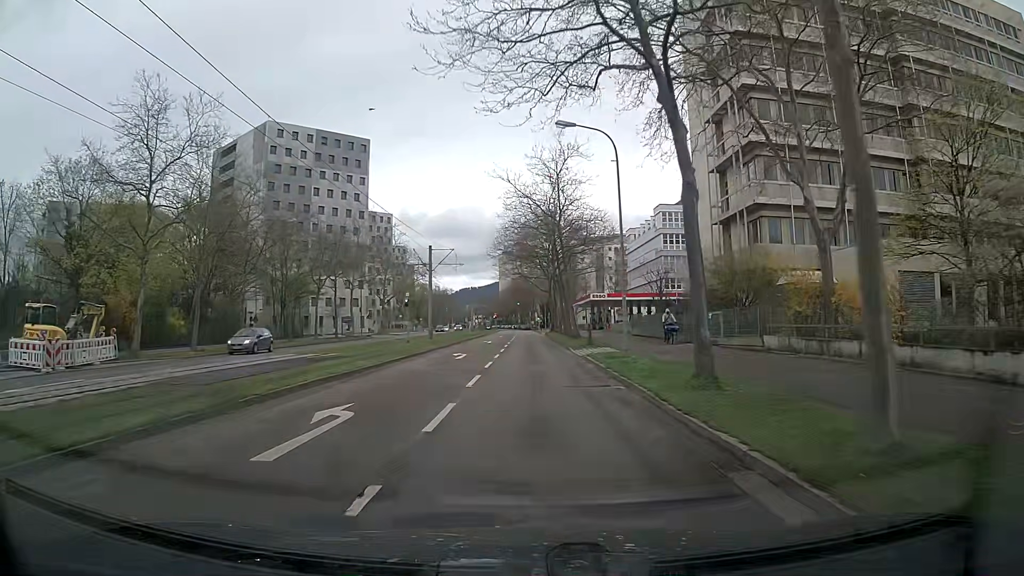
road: tertiary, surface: asphalt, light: Day
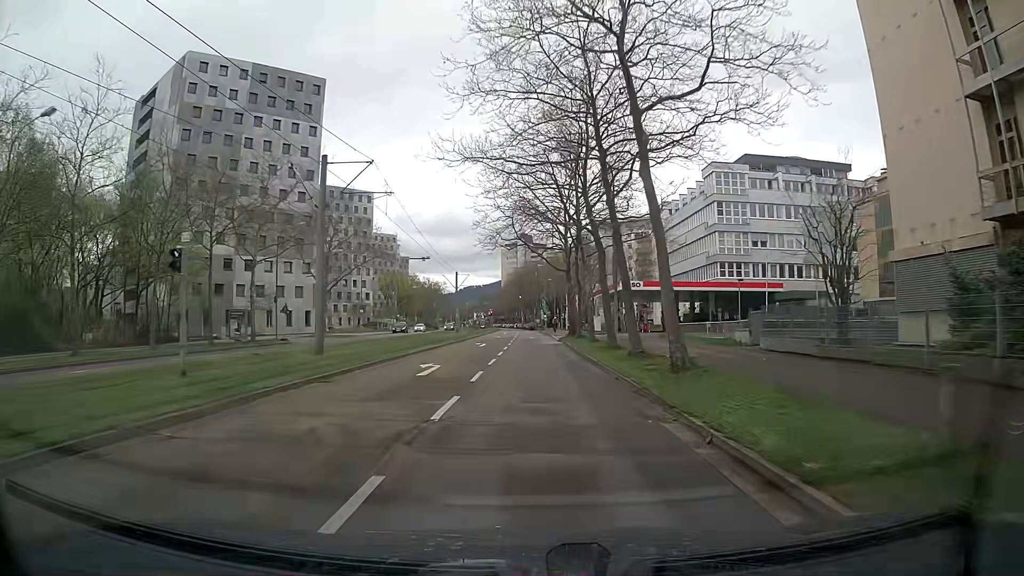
(-0.2, +29.4) m; -1°
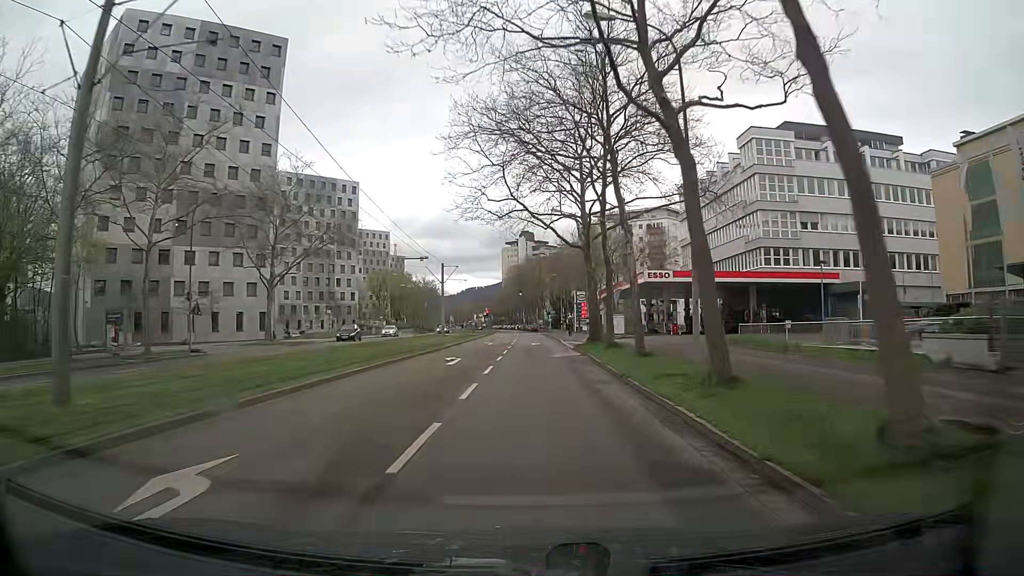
(0.0, +14.9) m; -1°
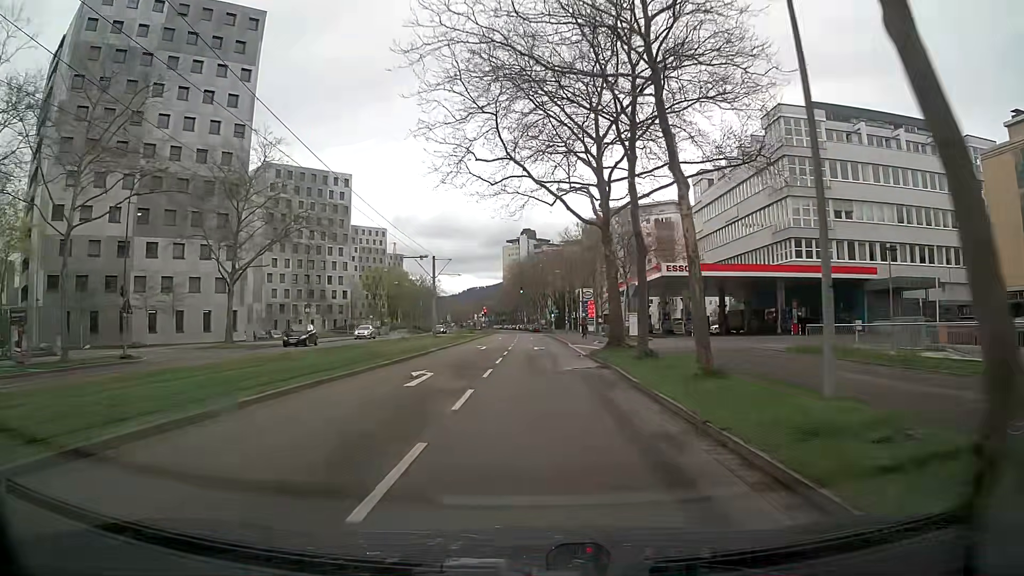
(+0.2, +7.5) m; +1°
